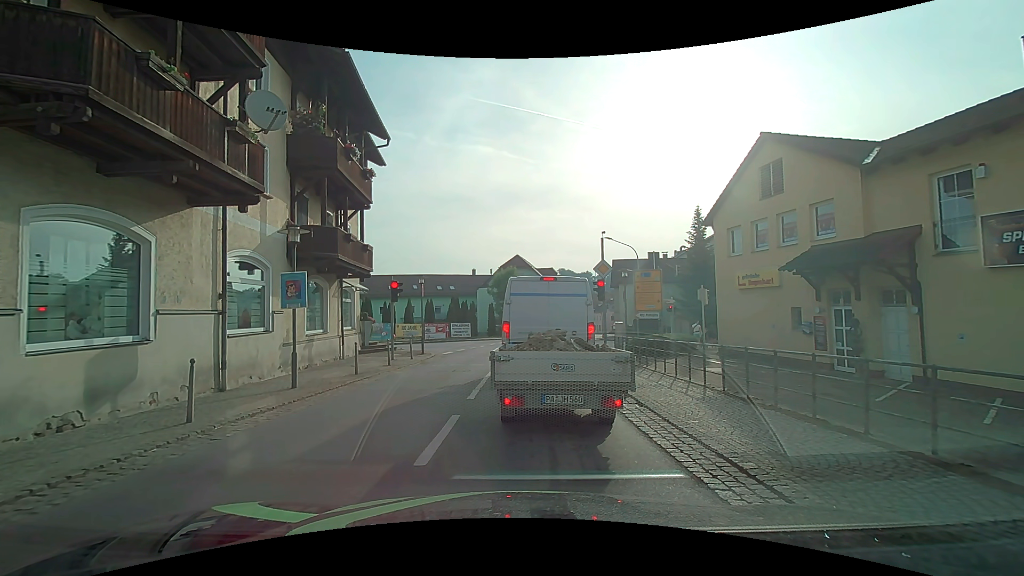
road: secondary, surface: asphalt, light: Day
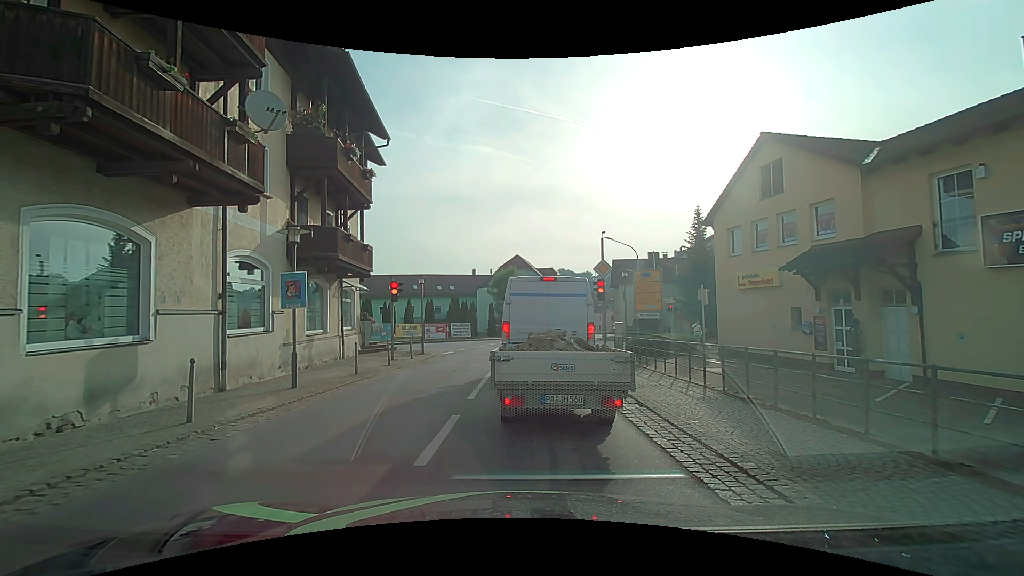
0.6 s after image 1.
(0.0, 0.0) m; 0°
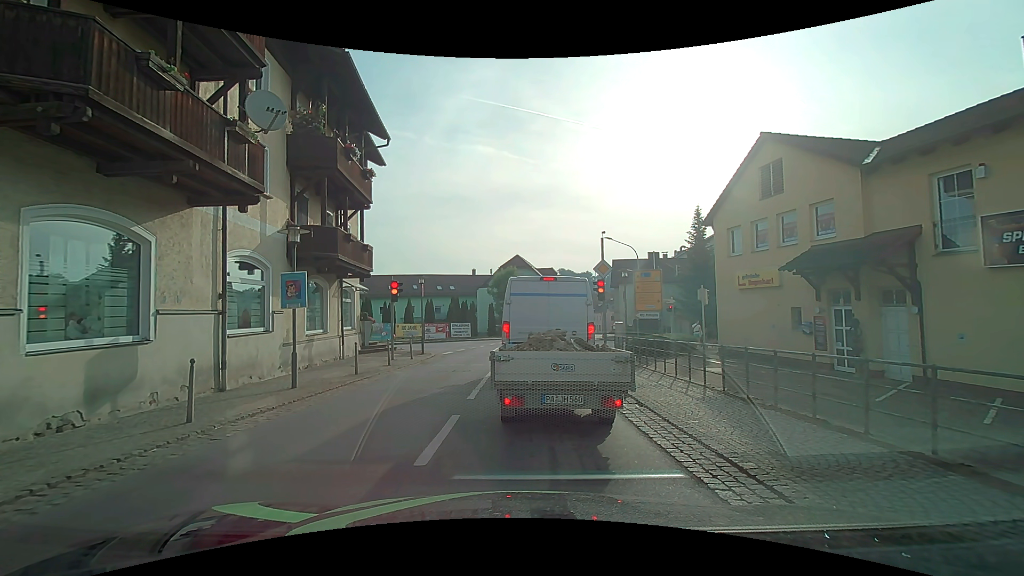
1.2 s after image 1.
(0.0, 0.0) m; 0°
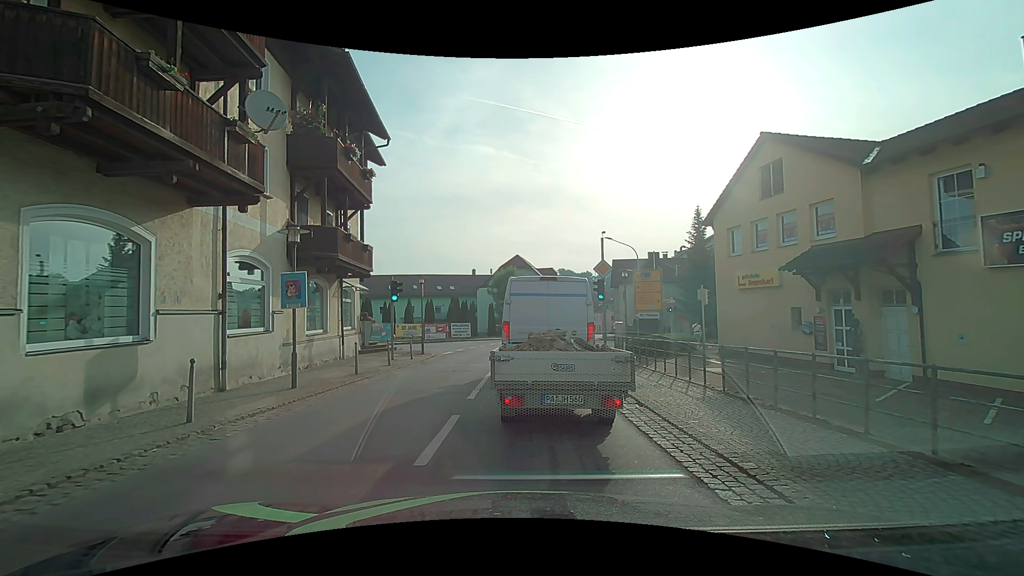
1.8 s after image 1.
(0.0, 0.0) m; 0°
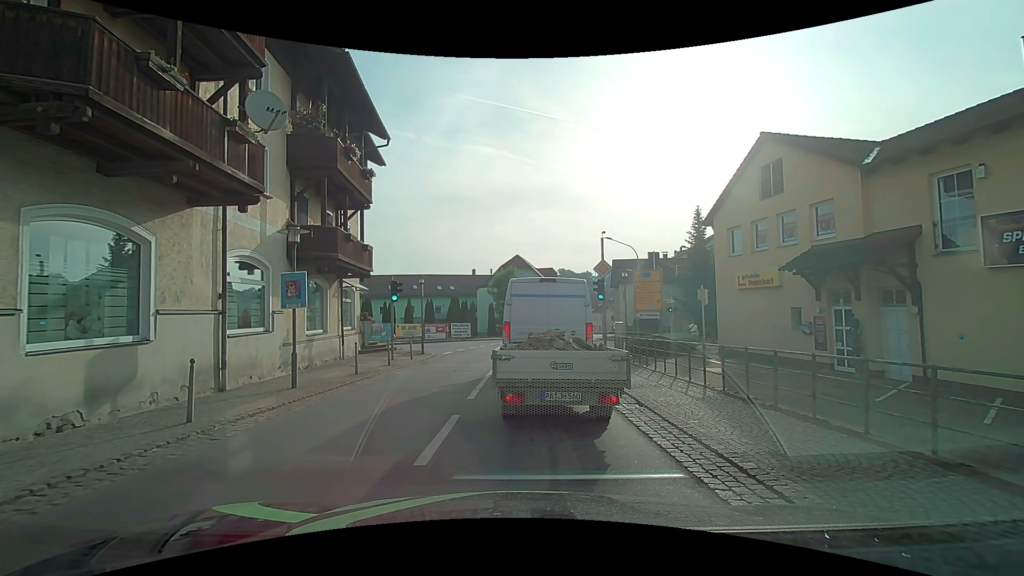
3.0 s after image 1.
(0.0, 0.0) m; 0°
